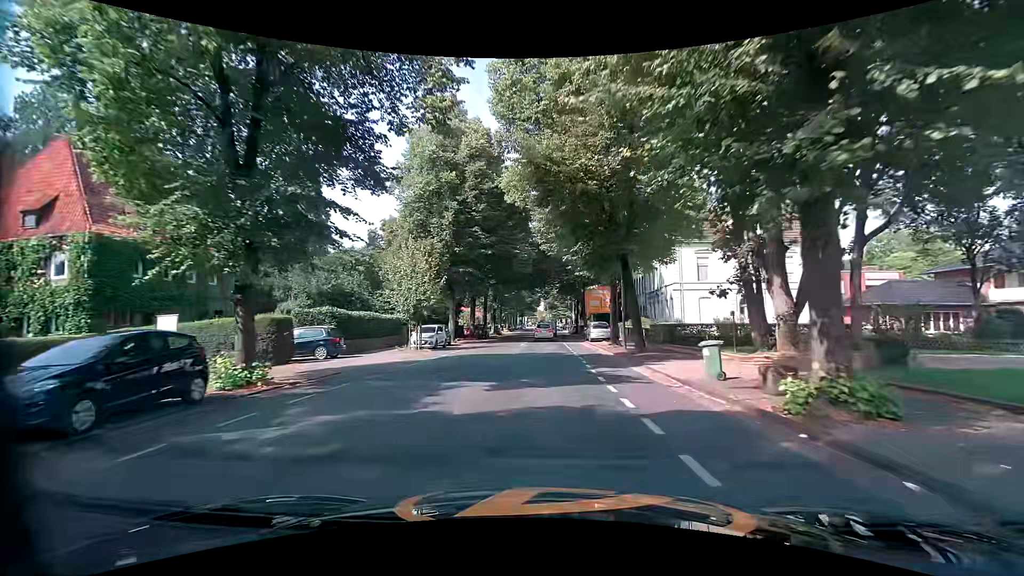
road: tertiary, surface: asphalt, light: Day
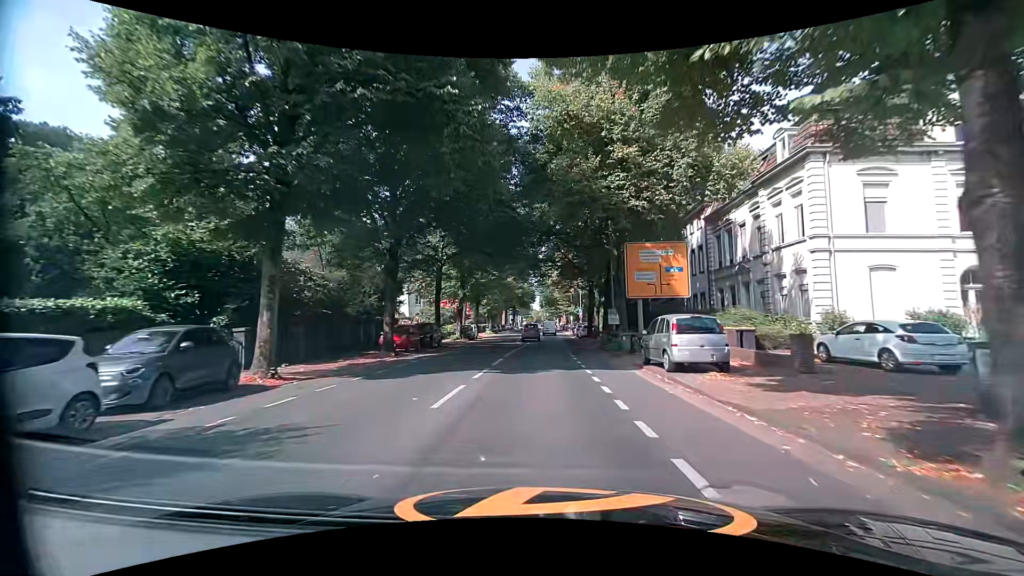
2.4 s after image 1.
(+0.1, +26.3) m; 0°
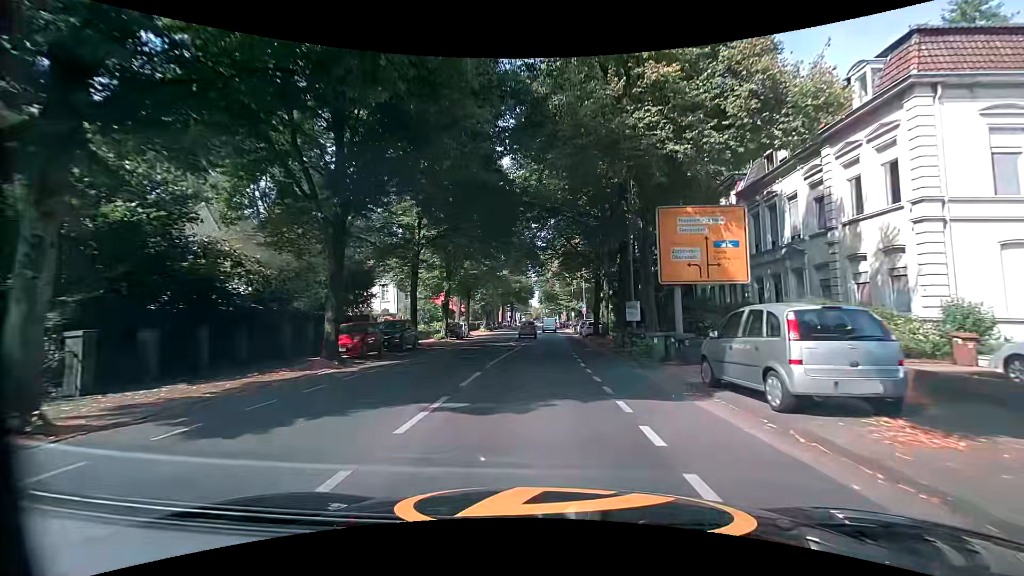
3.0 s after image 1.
(+0.1, +6.6) m; 0°
(0, +10) (0, +20) (+1, +30) (+1, +40) (+1, +50) (0, +60) (0, +70) (0, +80) (0, +90) (0, +100) m
